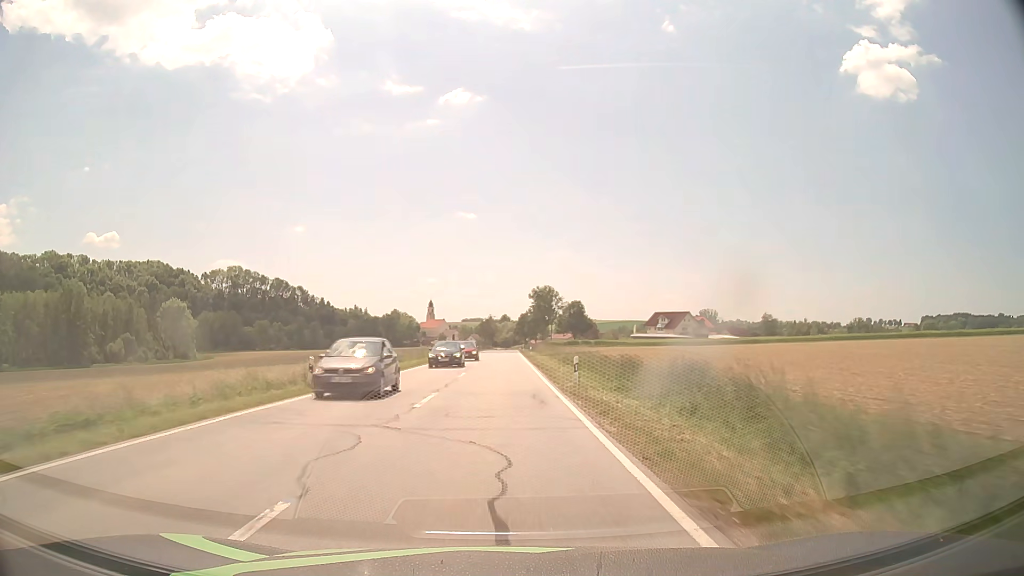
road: secondary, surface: asphalt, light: Day
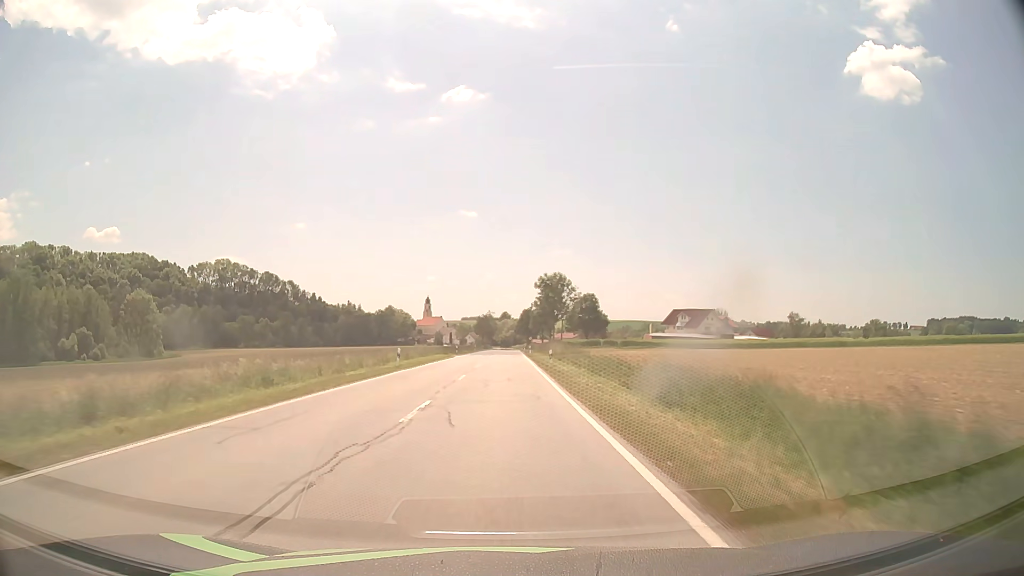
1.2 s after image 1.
(-0.1, +26.1) m; 0°
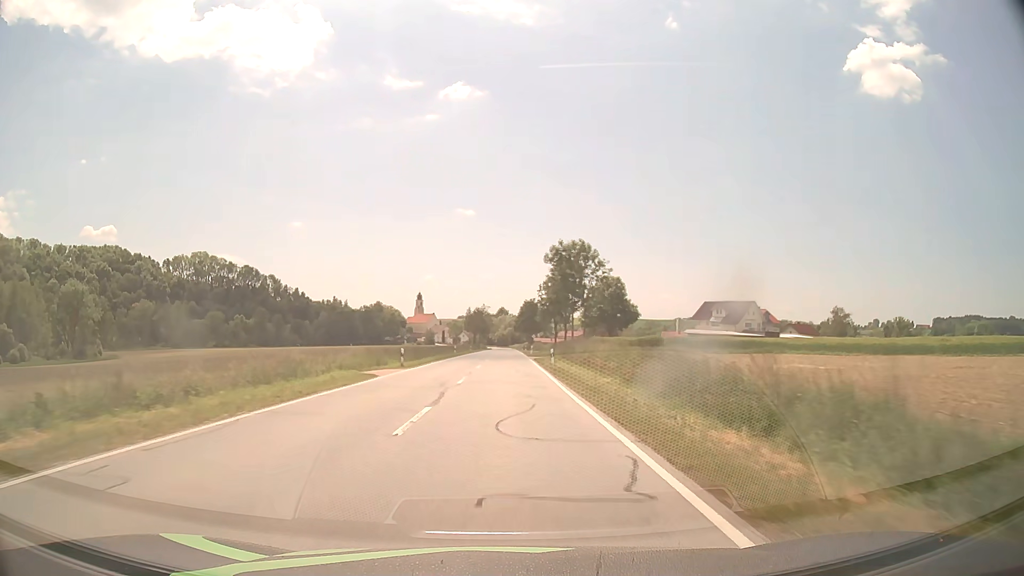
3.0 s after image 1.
(+0.2, +37.1) m; 0°
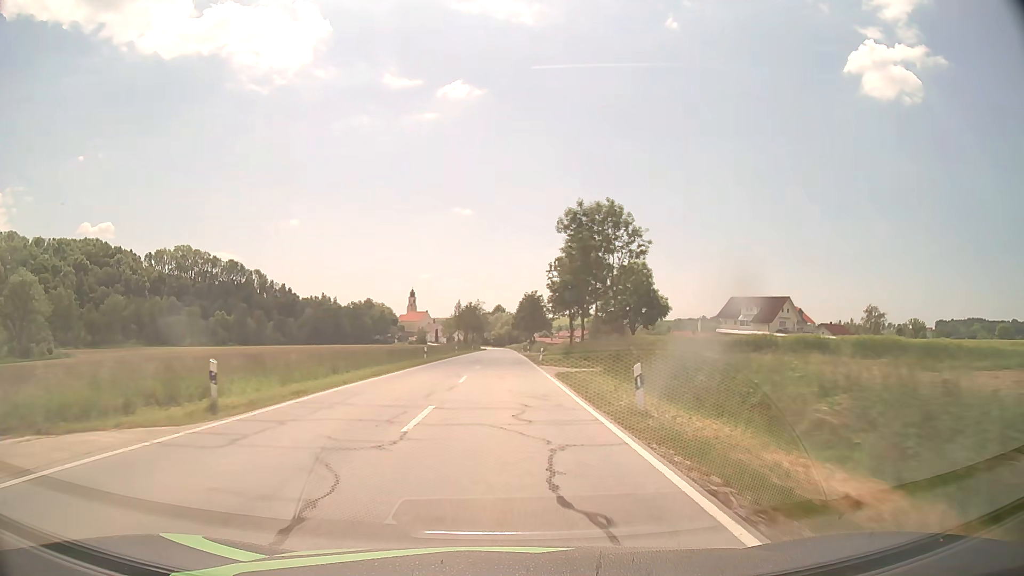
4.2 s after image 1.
(0.0, +23.4) m; 0°
(0, +10) (0, +20) (0, +30) (0, +40) (0, +50) (0, +60) (0, +70) (0, +80) (0, +90) (0, +100) m
